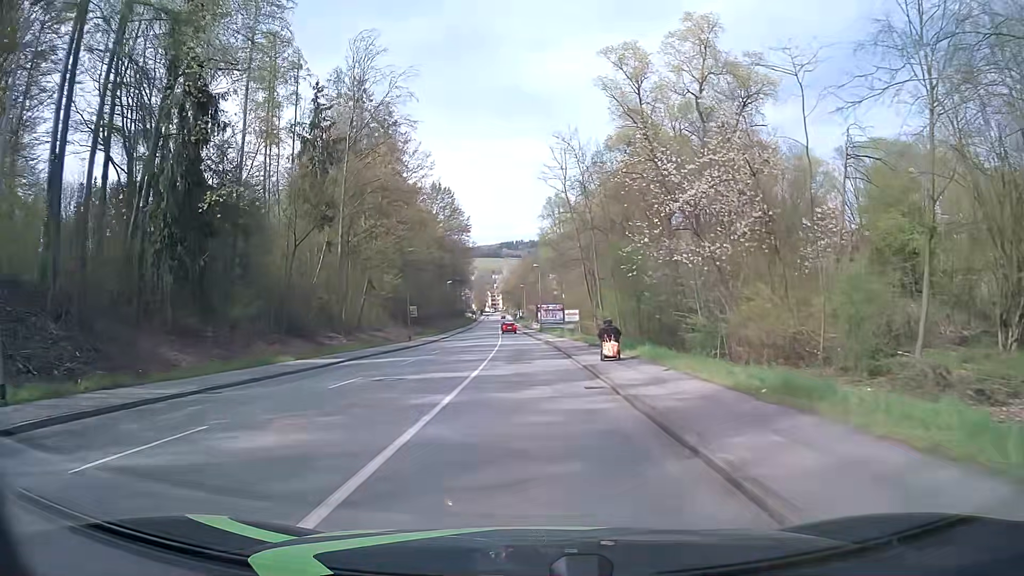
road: tertiary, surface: asphalt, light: Day
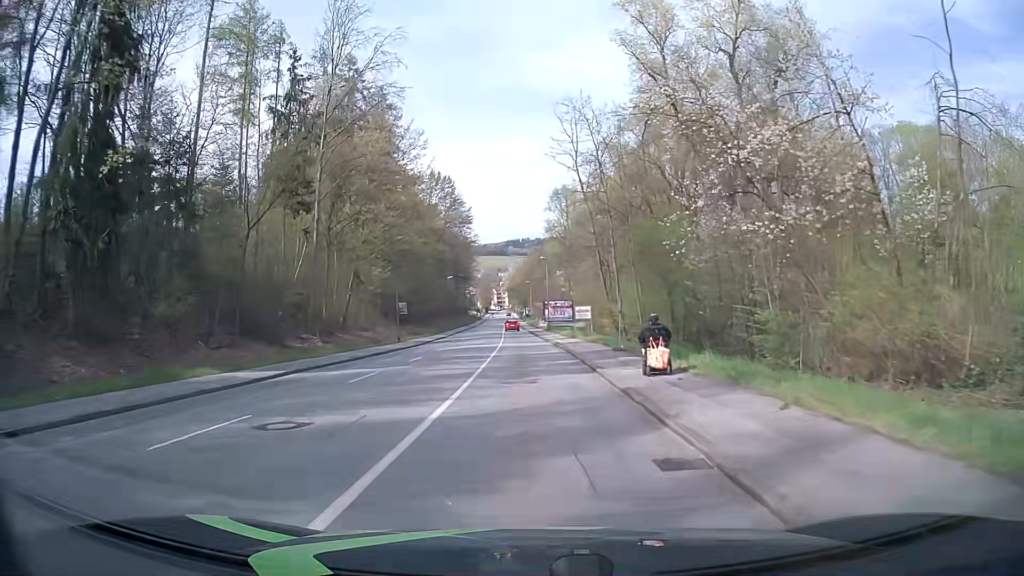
(0.0, +7.6) m; 0°
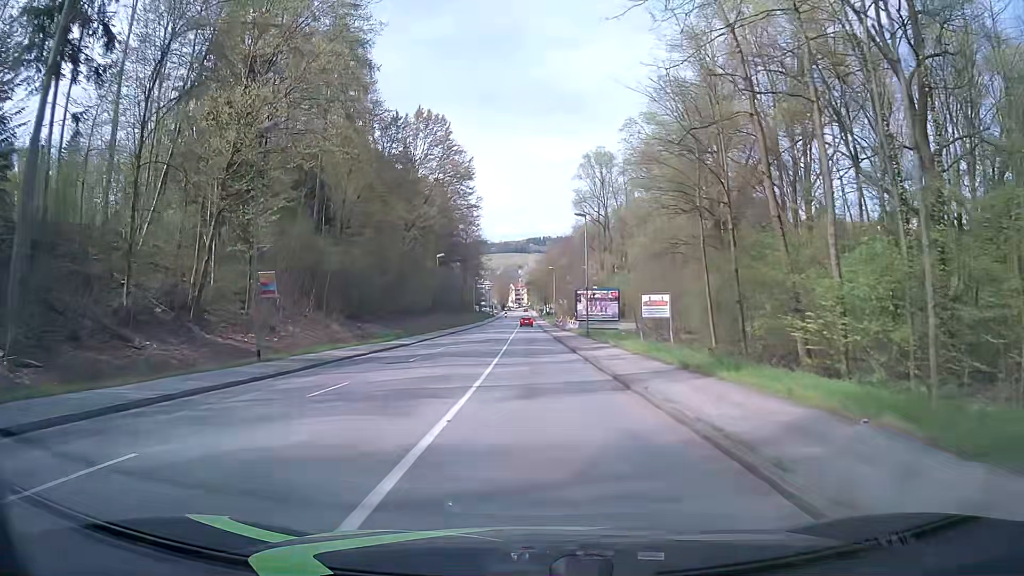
(-0.7, +30.5) m; -2°
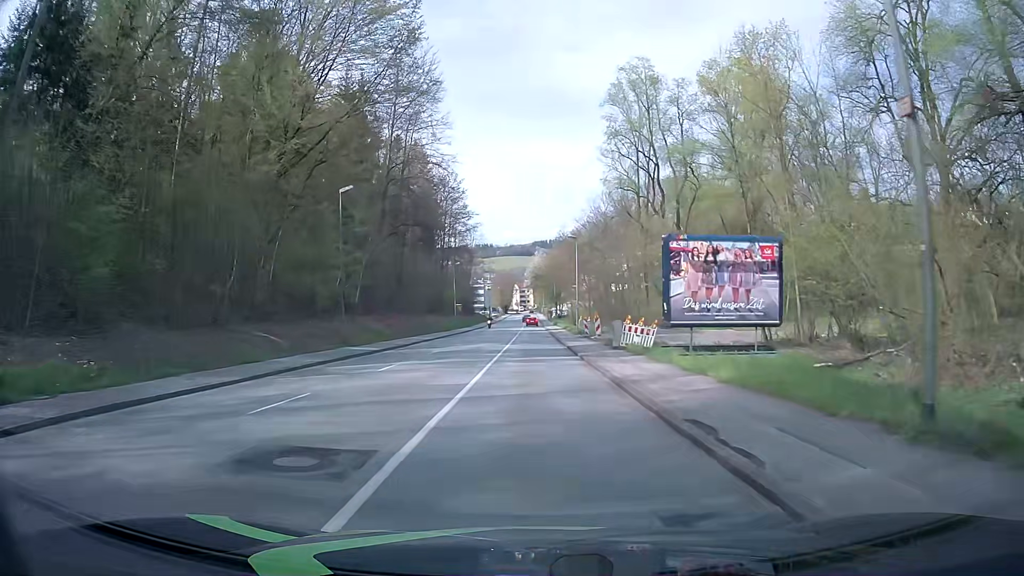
(+0.1, +38.4) m; -1°
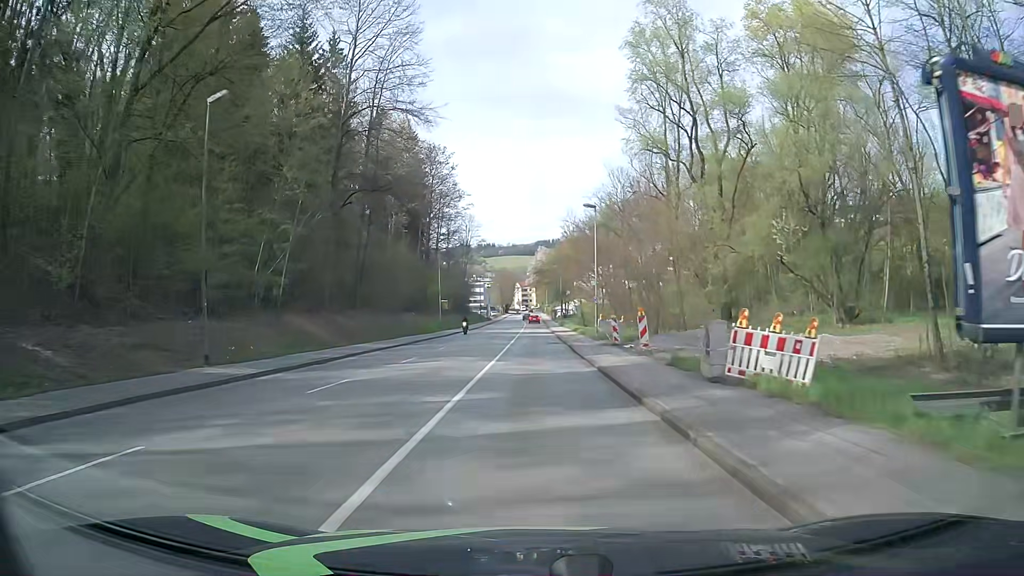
(+0.1, +15.3) m; 0°
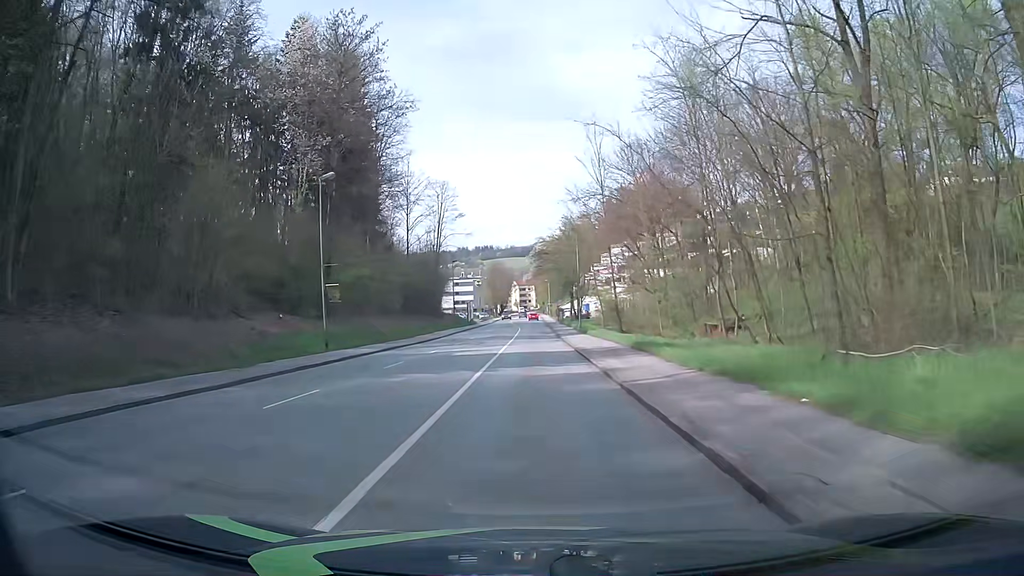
(0.0, +38.0) m; 0°
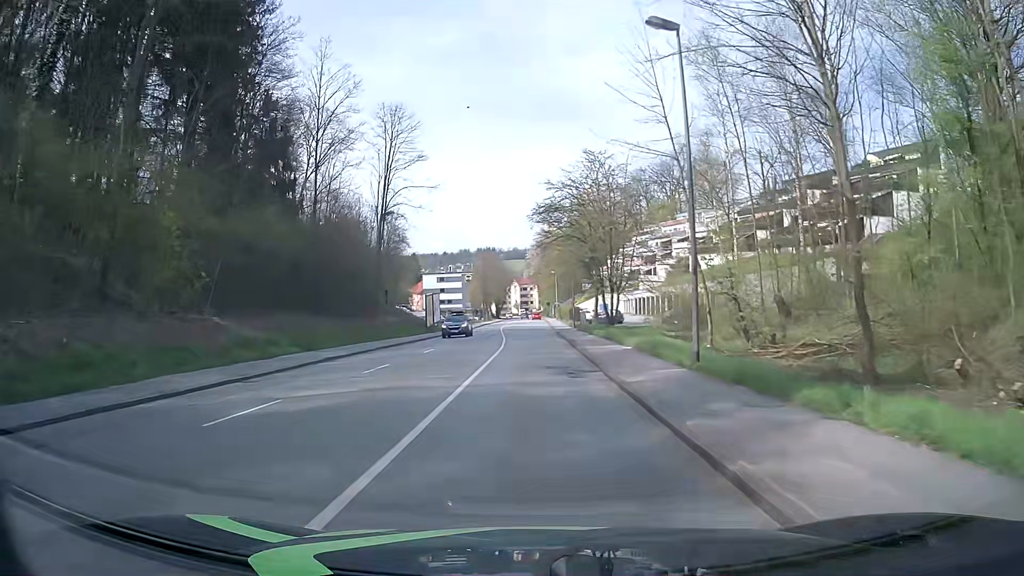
(0.0, +38.0) m; 0°
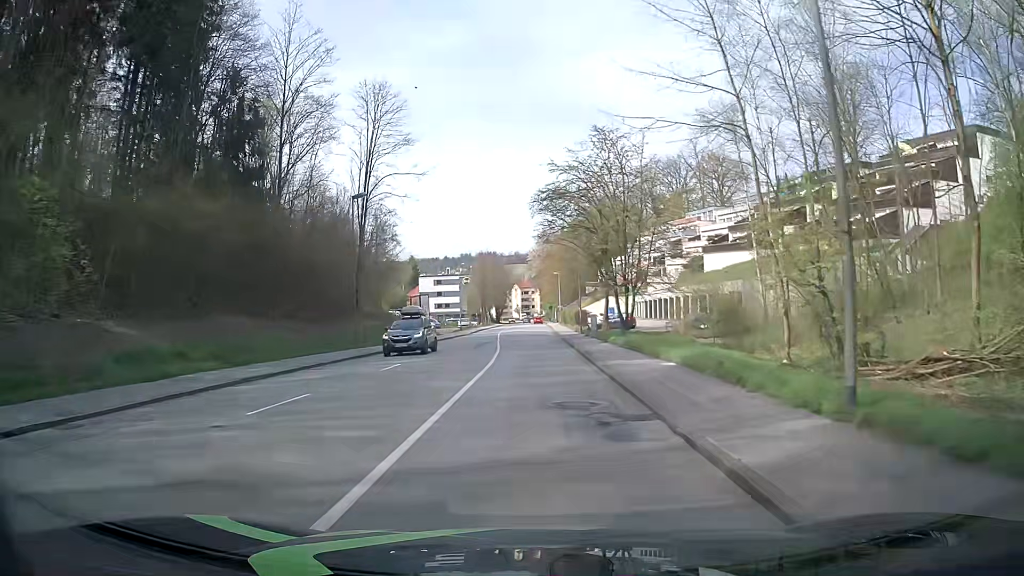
(0.0, +7.6) m; 0°
(0, +10) (0, +20) (0, +30) (0, +40) (-1, +50) (-1, +60) (-1, +70) (-2, +80) (-2, +90) (-2, +100) m
